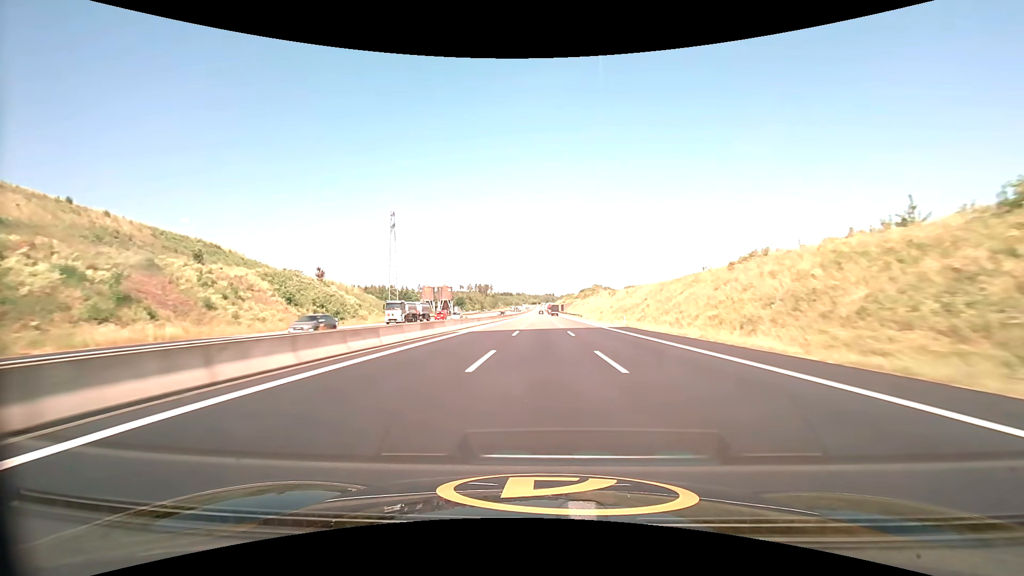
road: motorway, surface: asphalt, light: Day
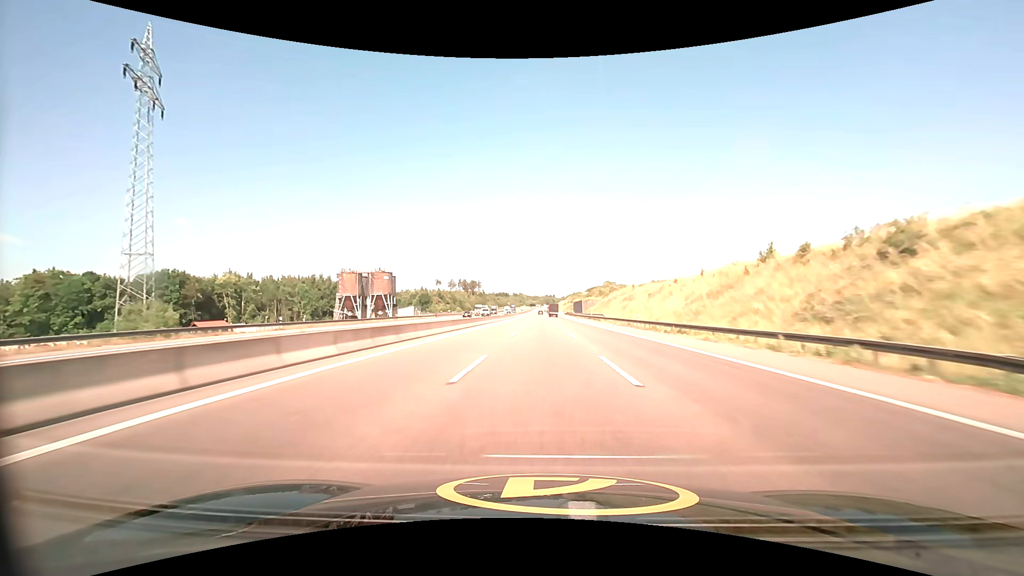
(+0.1, +109.0) m; 0°
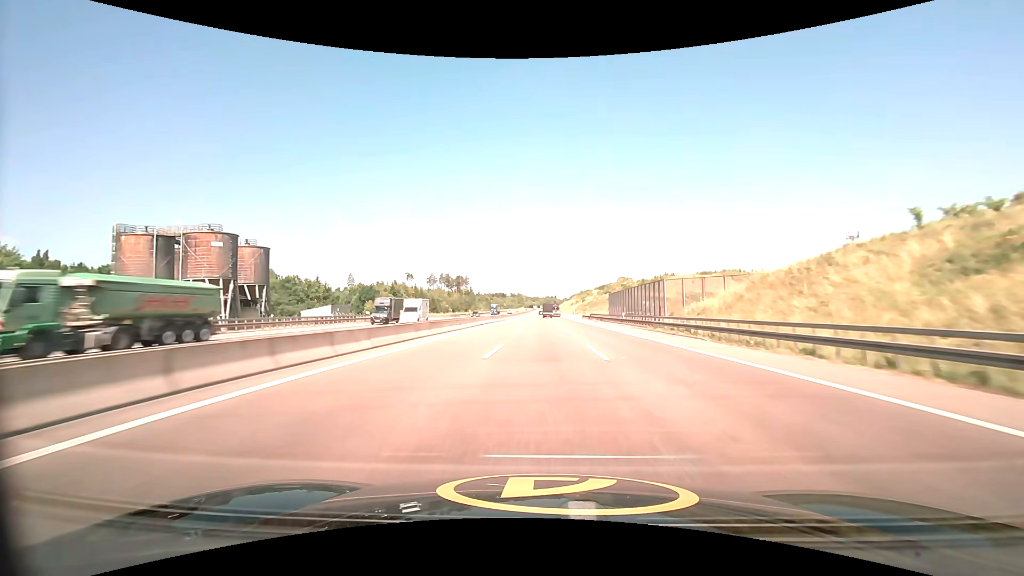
(-0.1, +84.2) m; 0°
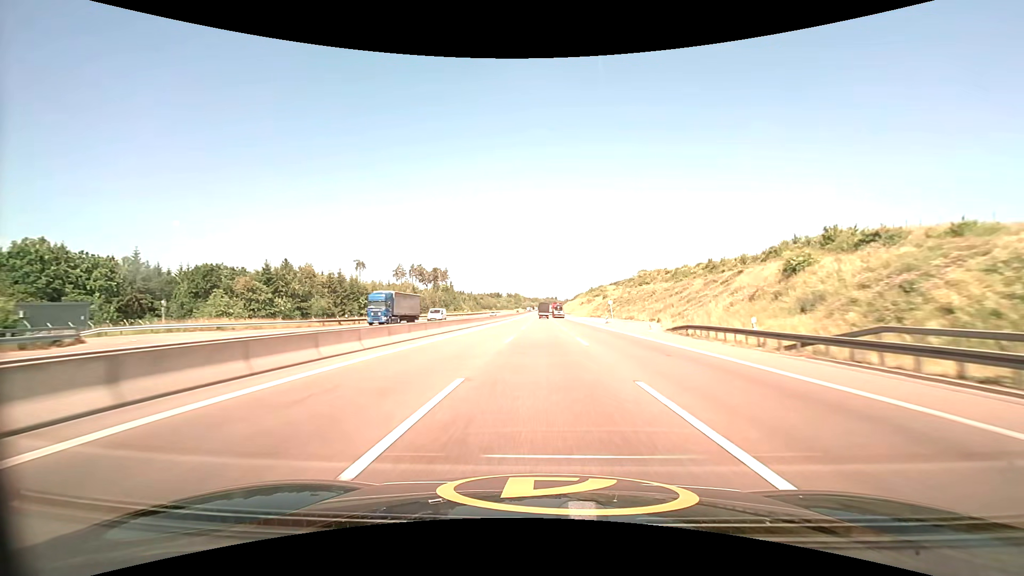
(+0.1, +81.7) m; 0°
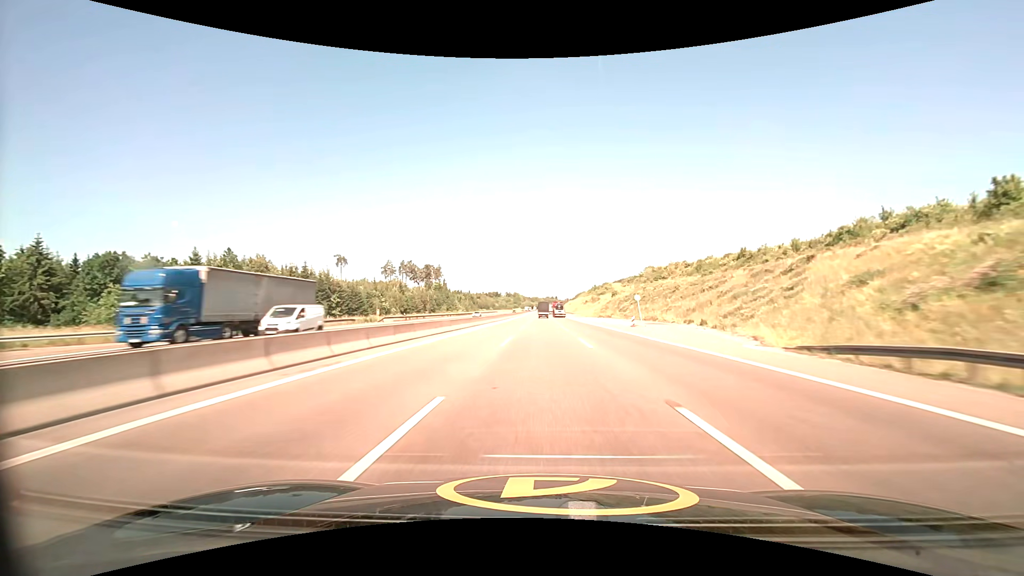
(0.0, +20.1) m; 0°
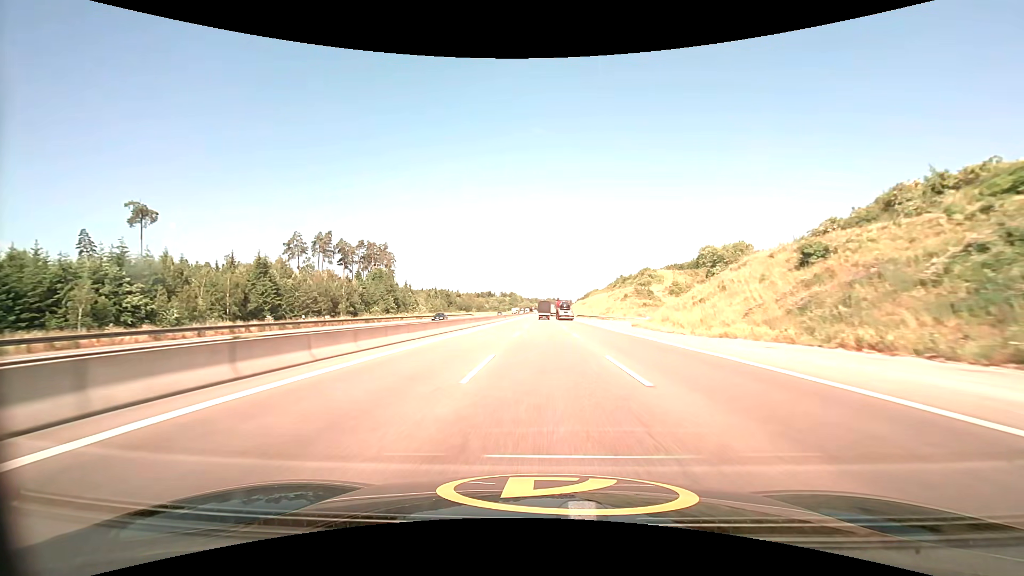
(-0.1, +99.5) m; 0°
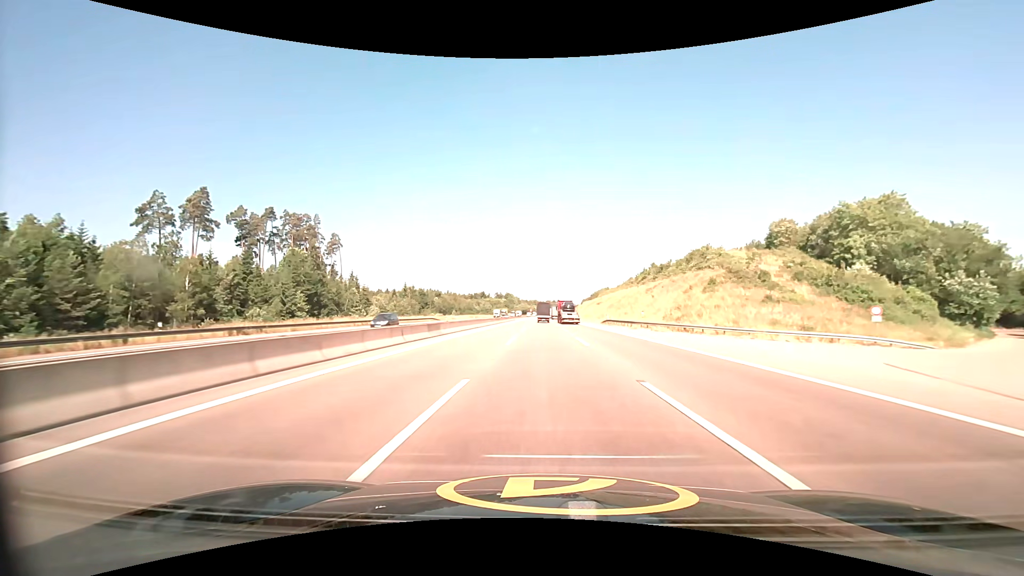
(+0.1, +58.8) m; 0°
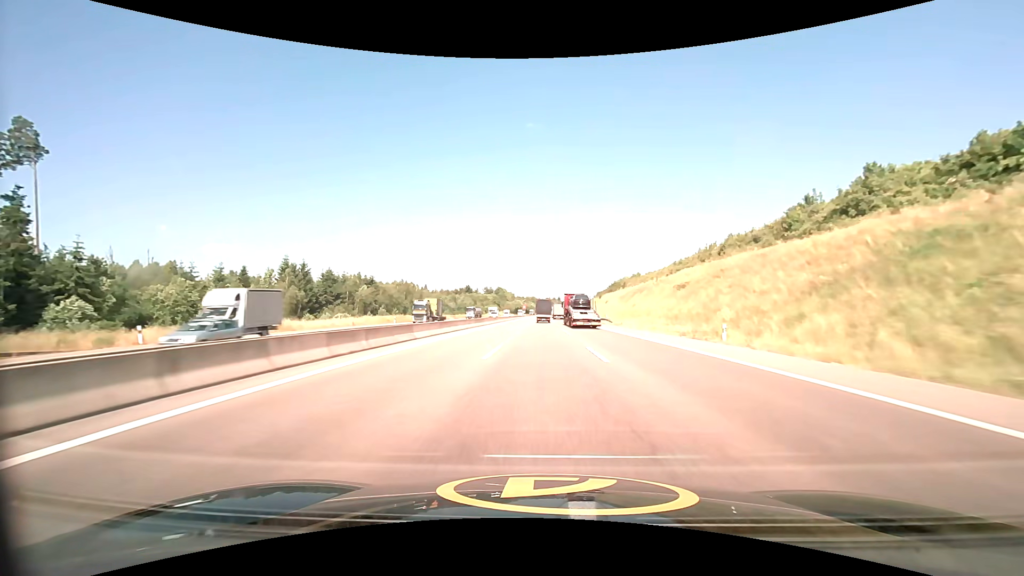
(+0.1, +97.1) m; 0°
(0, +10) (0, +20) (0, +30) (0, +40) (0, +50) (0, +60) (0, +70) (0, +80) (0, +90) (0, +100) m
